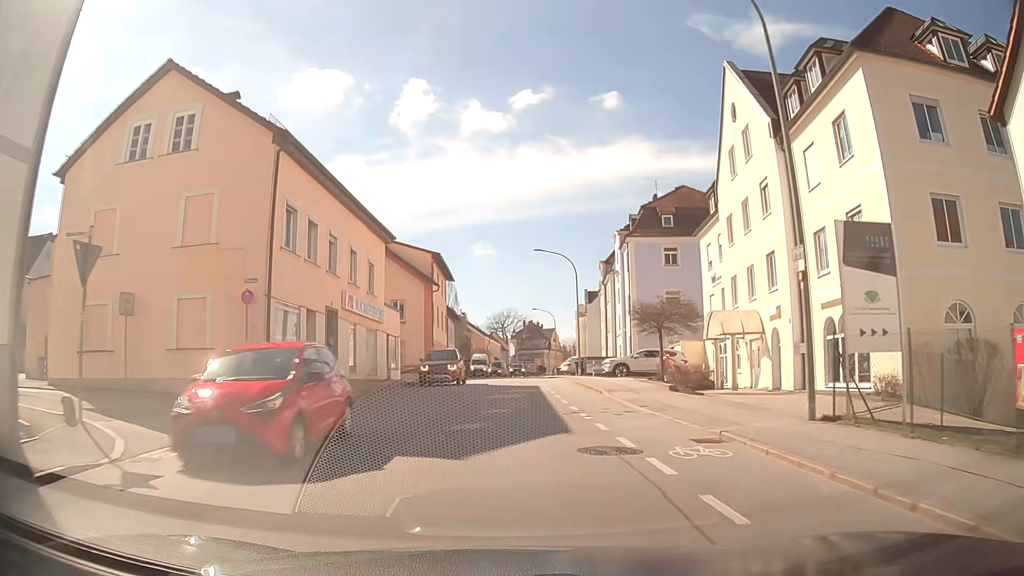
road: tertiary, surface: asphalt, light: Day
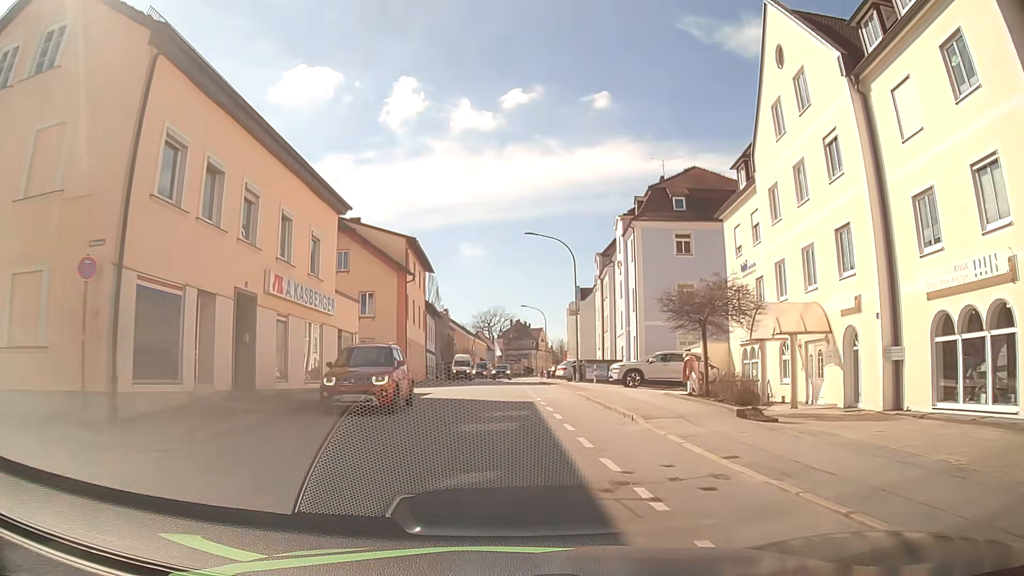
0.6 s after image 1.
(+0.1, +7.2) m; +2°
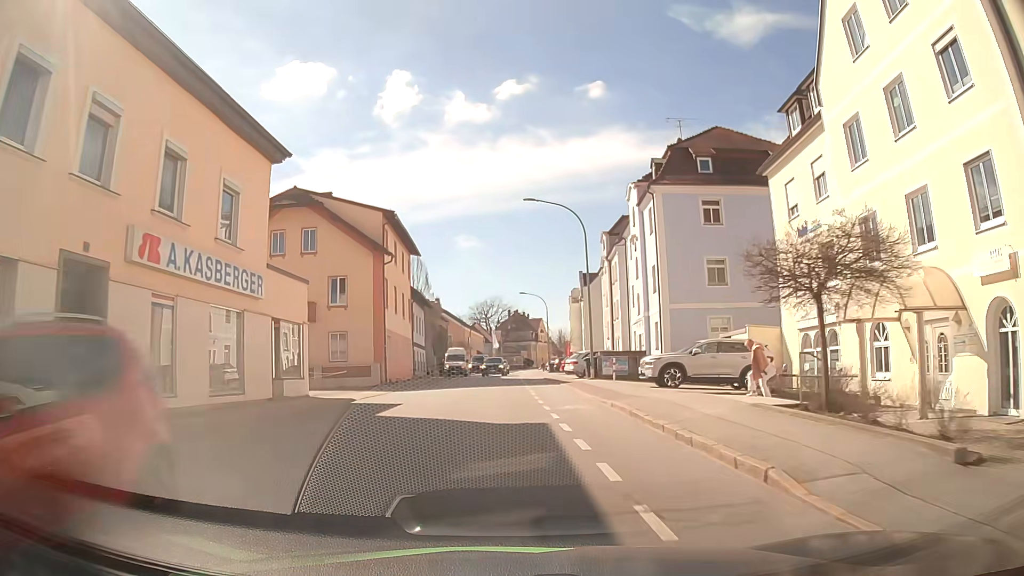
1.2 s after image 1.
(0.0, +7.2) m; -1°
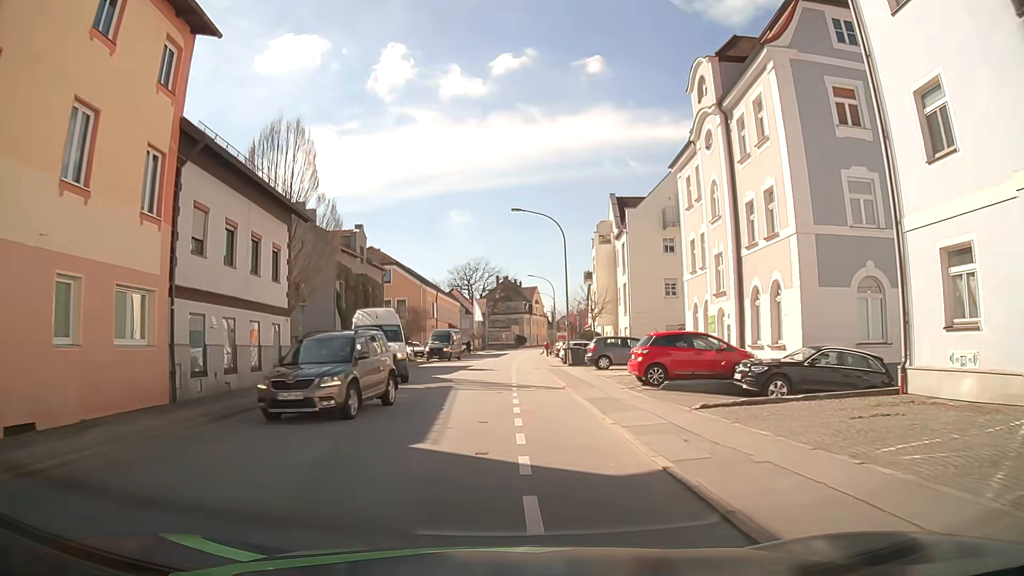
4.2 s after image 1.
(+0.8, +36.2) m; 0°
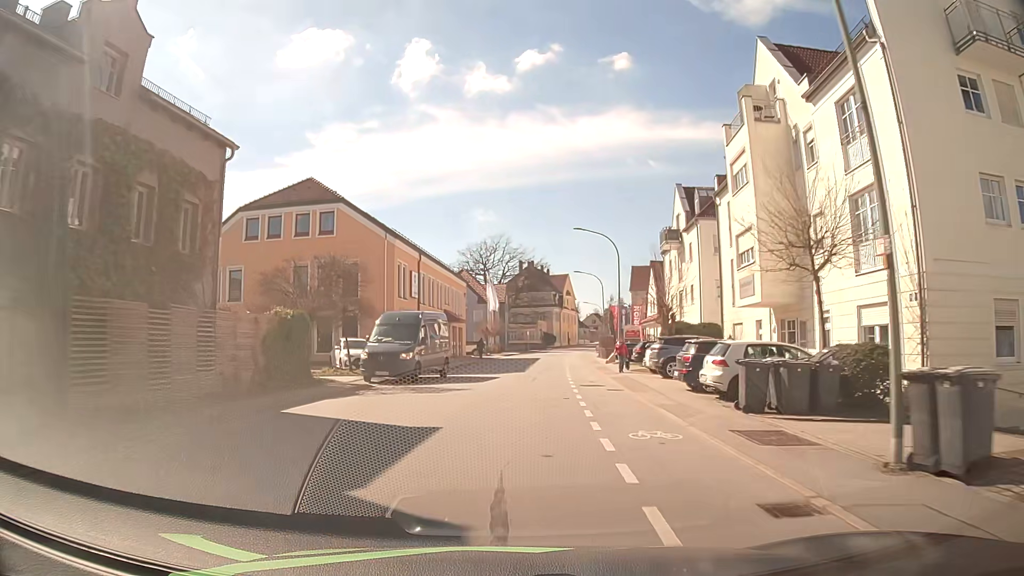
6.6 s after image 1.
(-0.2, +30.6) m; -1°
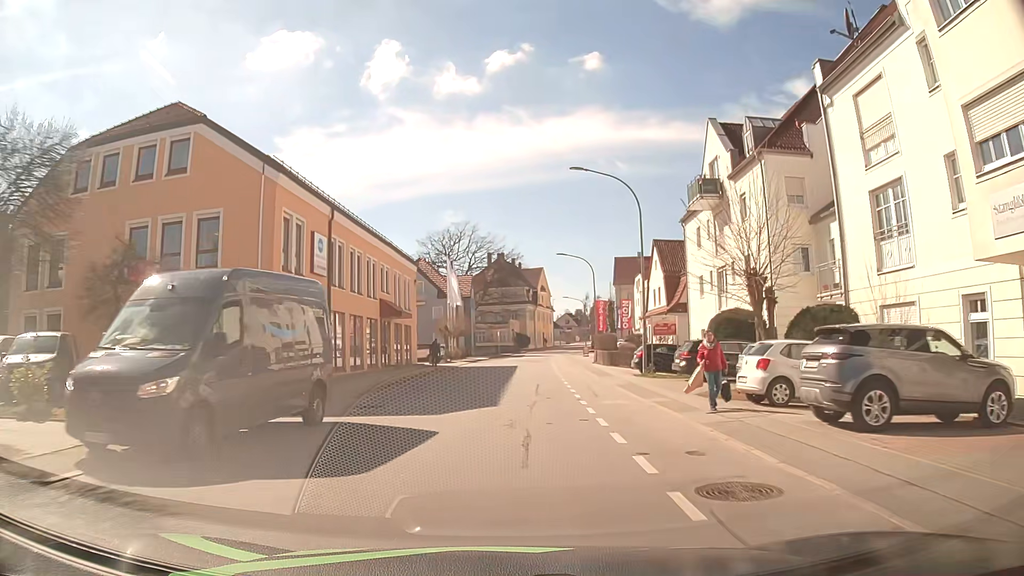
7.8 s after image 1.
(+0.3, +15.8) m; +2°
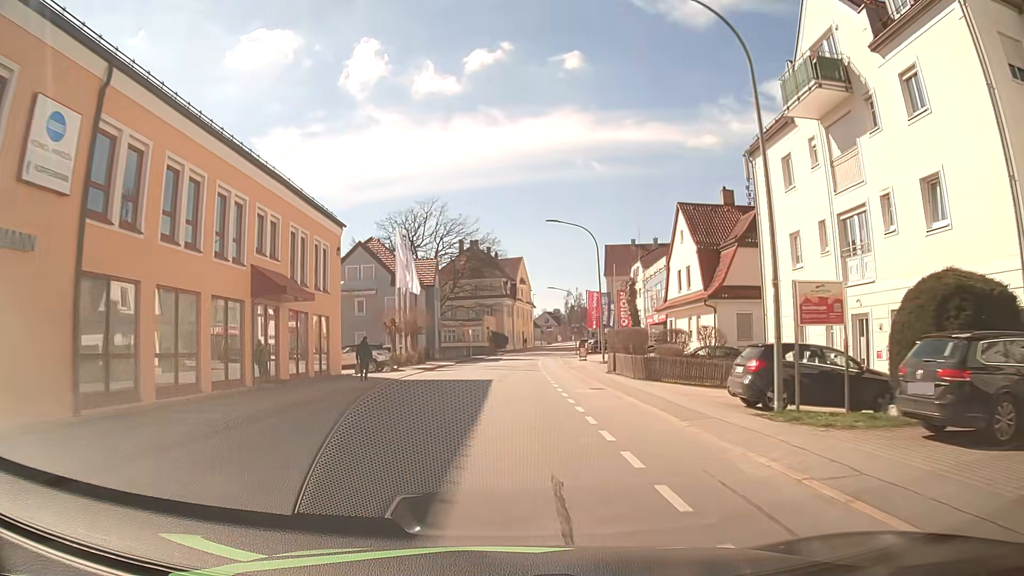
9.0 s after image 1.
(+0.3, +16.0) m; +2°
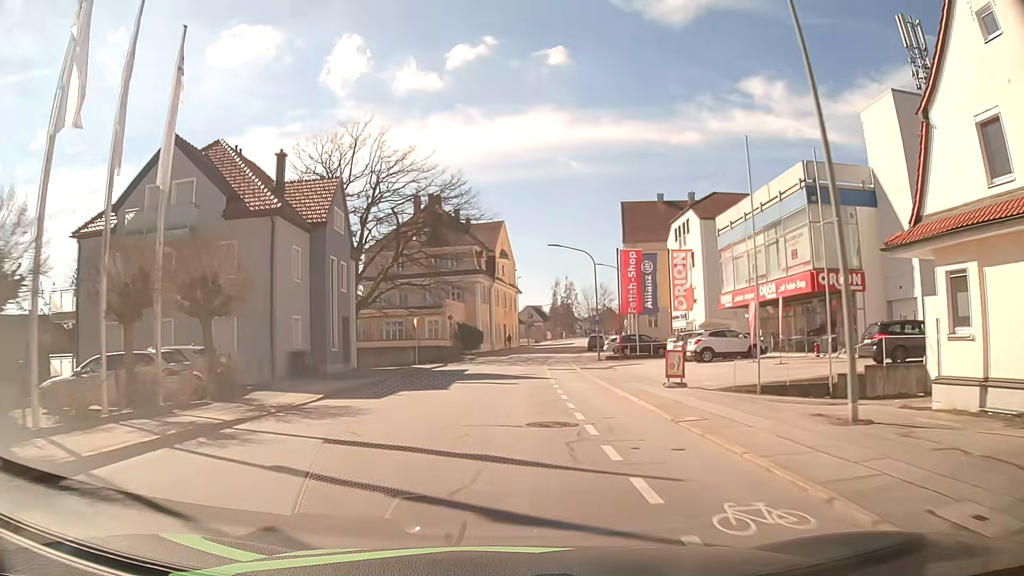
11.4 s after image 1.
(+0.5, +32.2) m; +2°
(0, +10) (0, +20) (0, +30) (+1, +40) (+2, +50) (+3, +60) (+5, +70) (+7, +80) (+9, +89) (+11, +99) m
